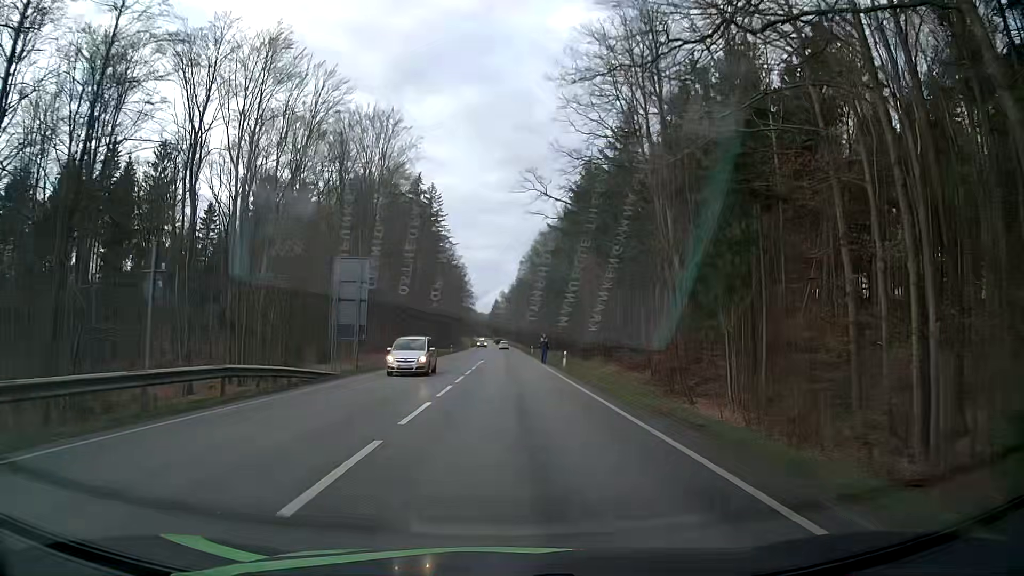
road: secondary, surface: asphalt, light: Day
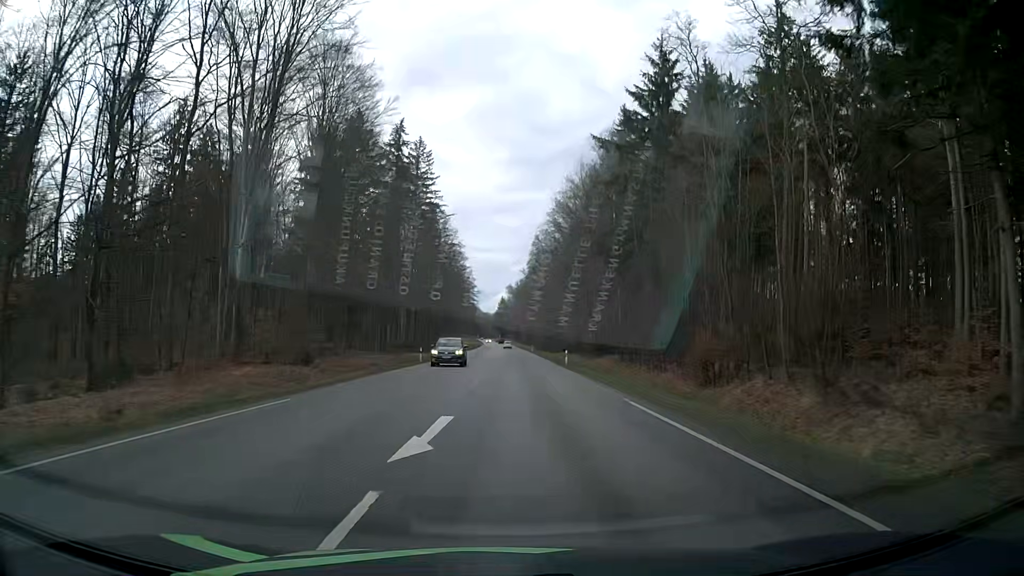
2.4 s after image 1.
(-0.5, +39.2) m; -1°
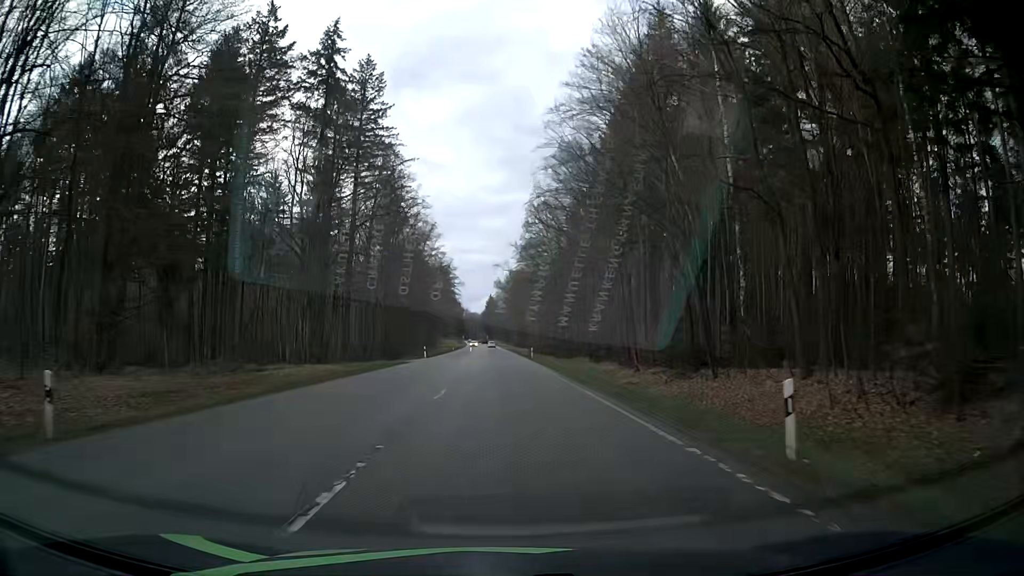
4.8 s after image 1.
(+1.0, +40.2) m; +1°
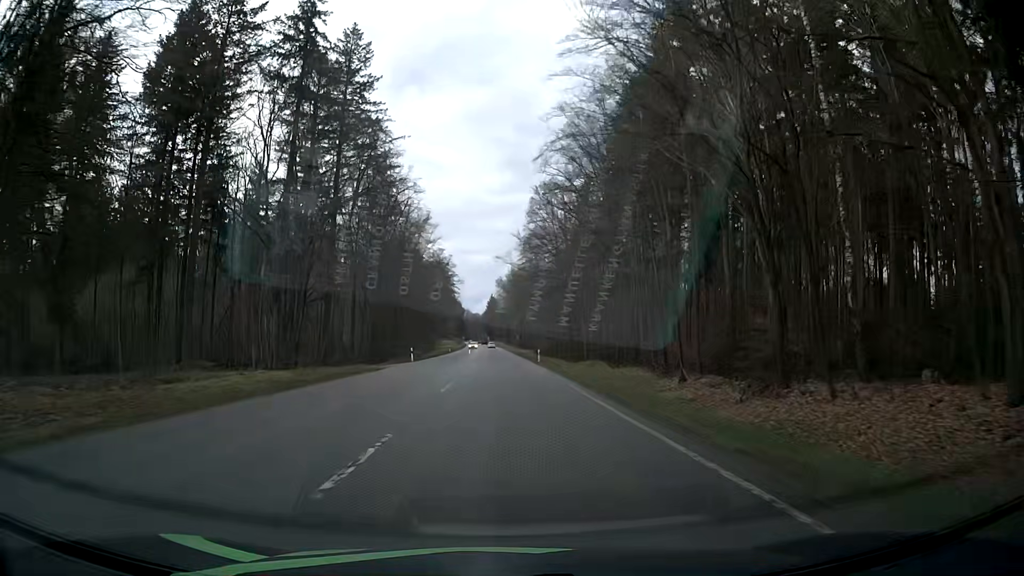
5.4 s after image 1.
(0.0, +10.3) m; 0°
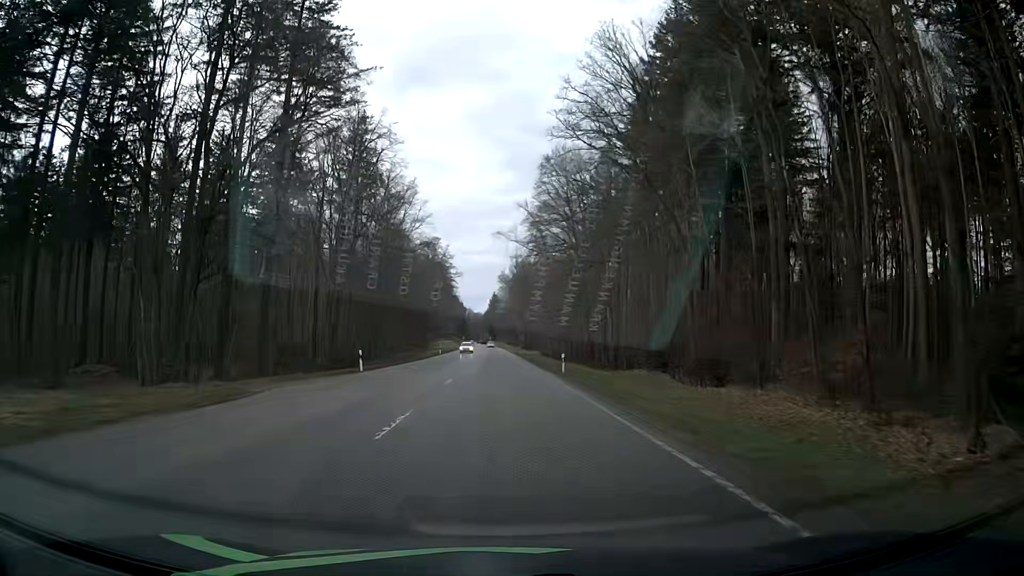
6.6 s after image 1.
(0.0, +20.8) m; 0°
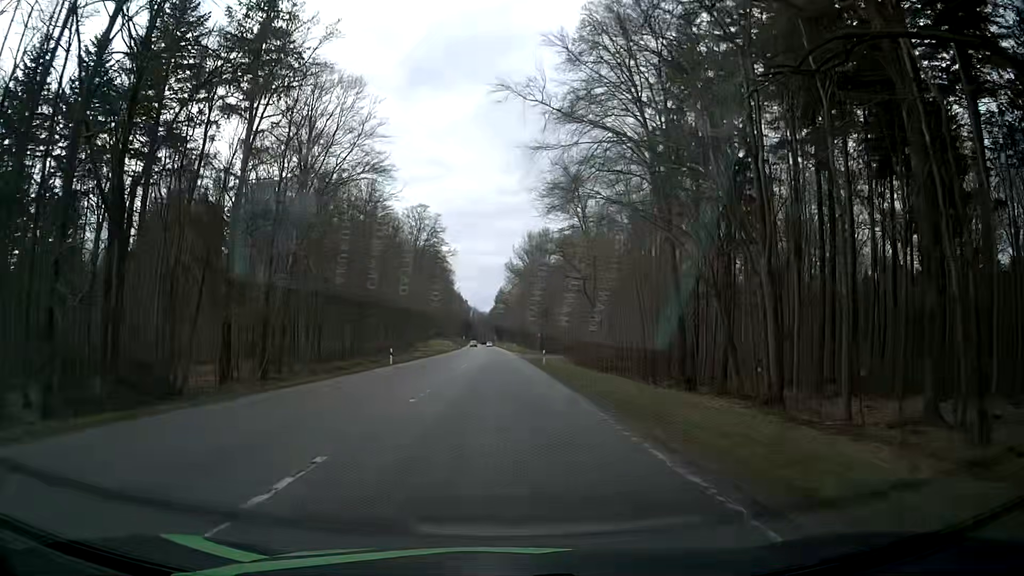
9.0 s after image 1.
(-0.3, +42.5) m; -1°
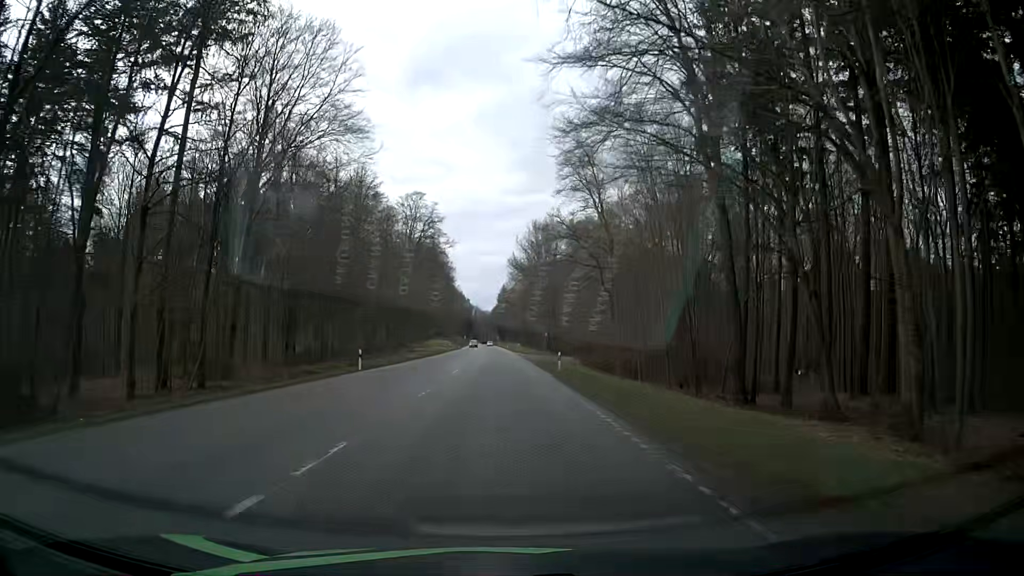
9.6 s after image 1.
(0.0, +10.8) m; 0°
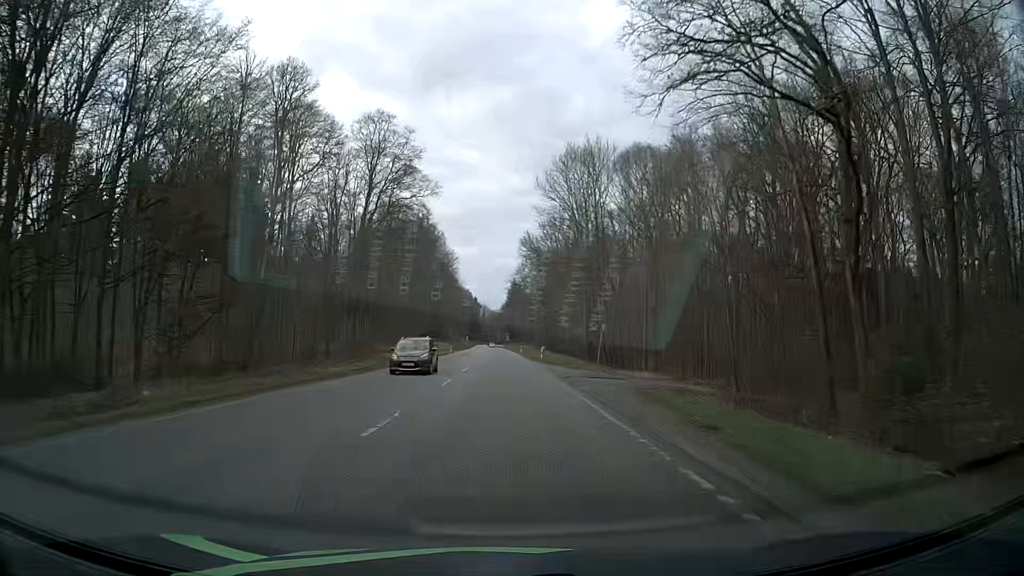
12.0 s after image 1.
(+0.1, +43.9) m; 0°
(0, +10) (0, +20) (0, +30) (0, +40) (-1, +50) (-1, +60) (-1, +70) (-1, +80) (-1, +90) (-2, +100) m
